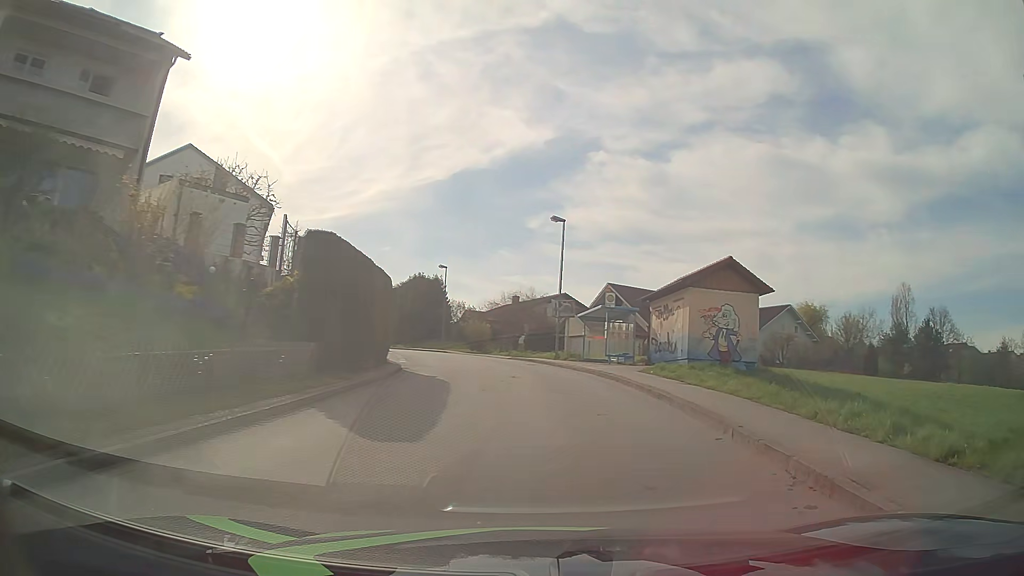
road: unclassified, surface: asphalt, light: Day
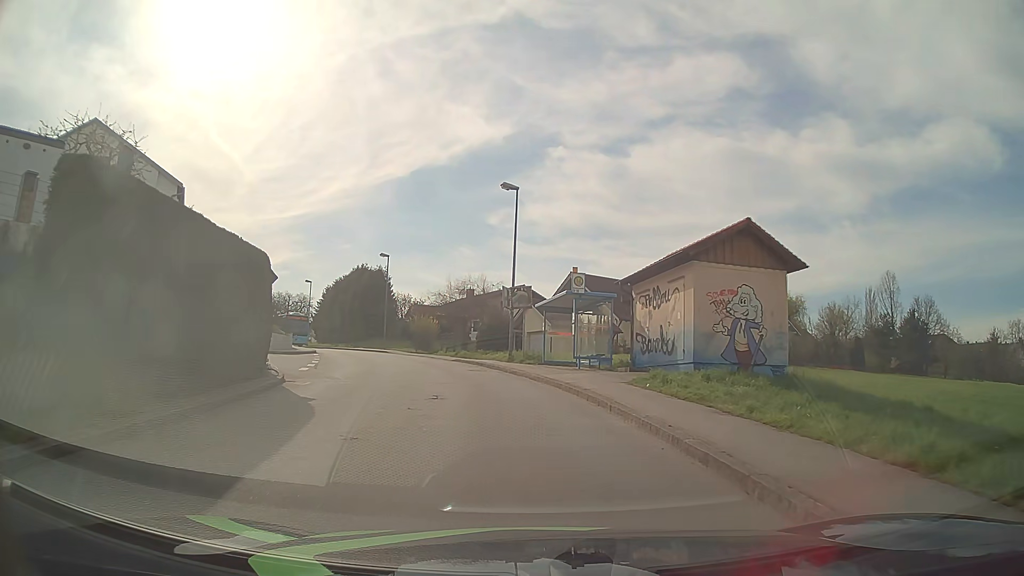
(+0.5, +7.8) m; +2°
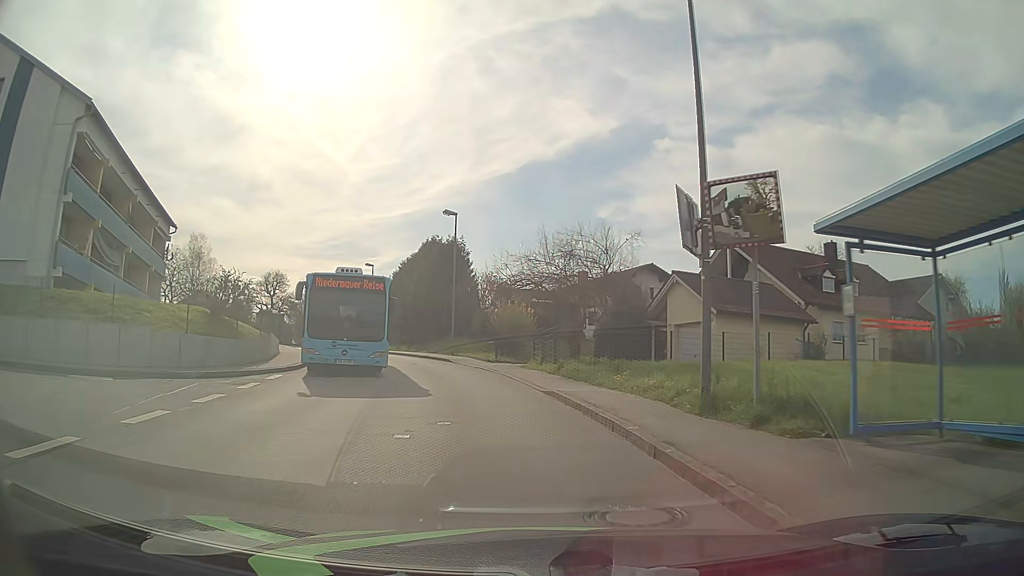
(-1.2, +19.6) m; -8°
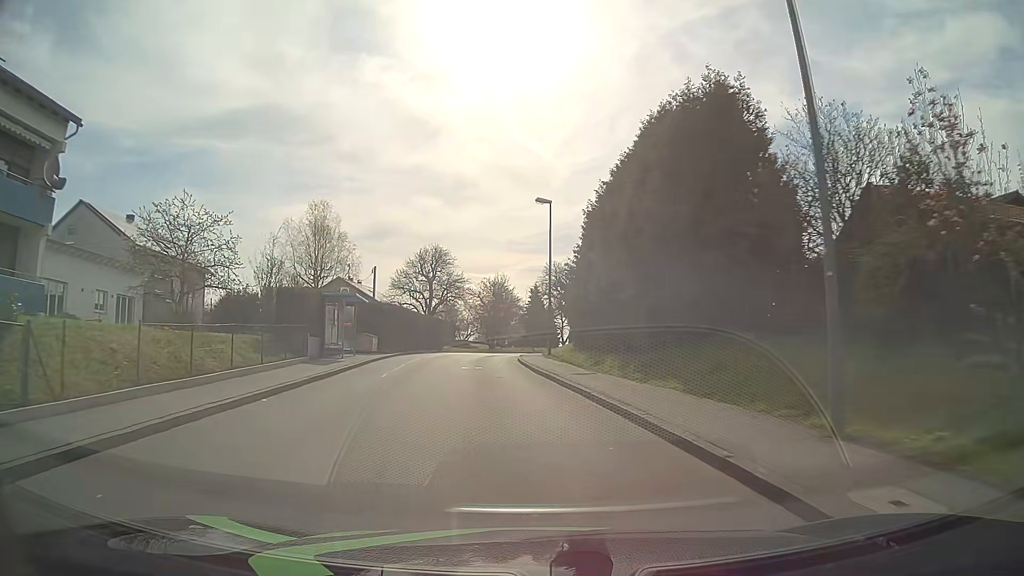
(-4.8, +29.4) m; -18°
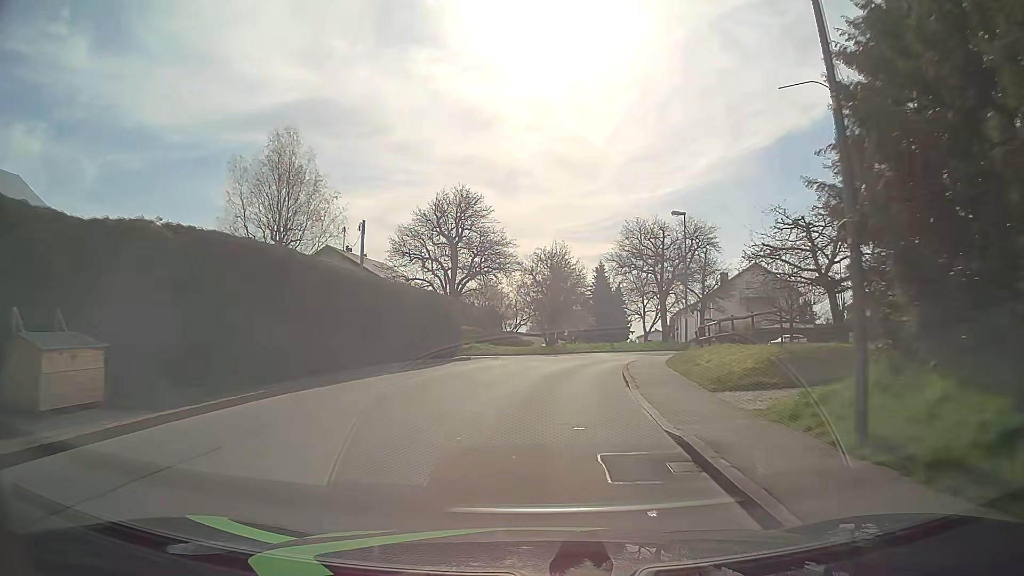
(-1.9, +27.0) m; -5°
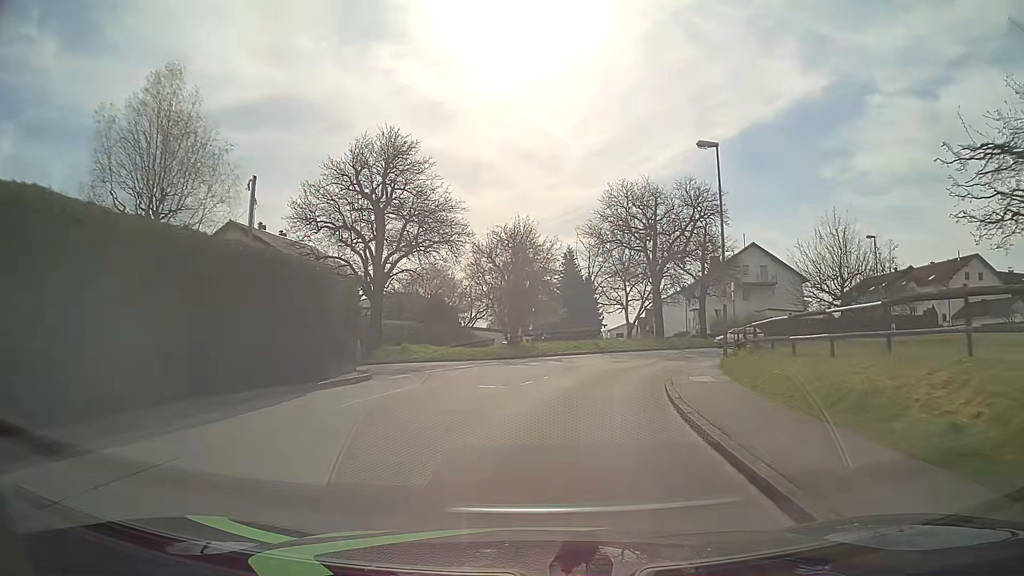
(+0.2, +13.5) m; +2°
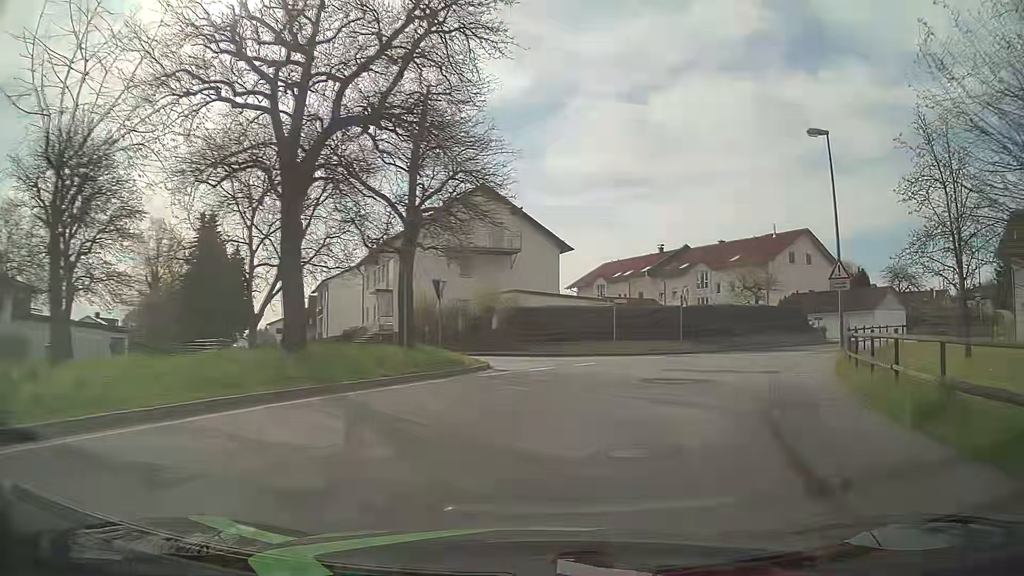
(+6.1, +30.9) m; +28°
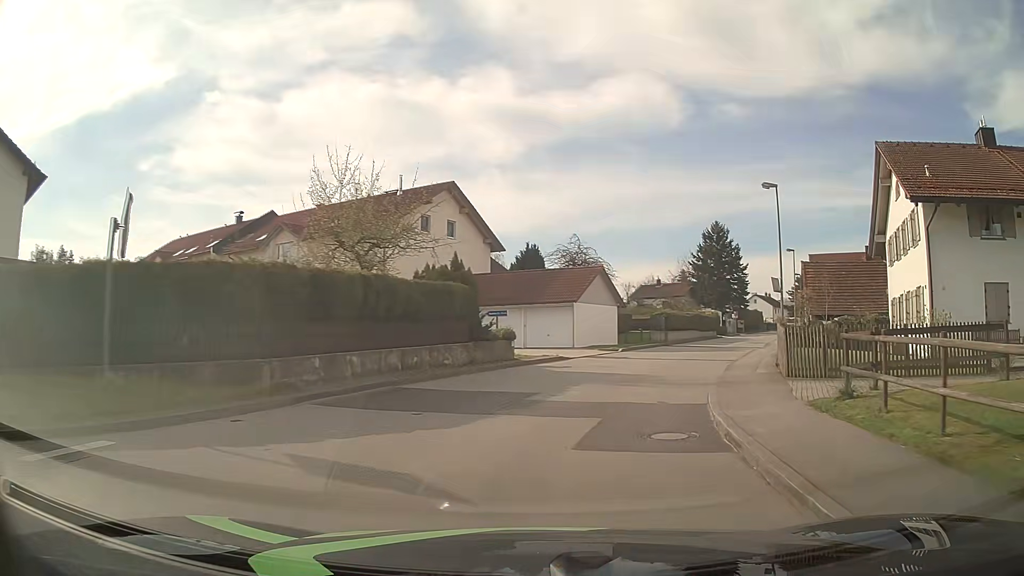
(+7.0, +23.6) m; +33°
(+1, +10) (+4, +20) (+7, +29) (+11, +38) (+15, +47) (+19, +56) (+23, +65) (+28, +75) (+32, +84) (+36, +93) m
